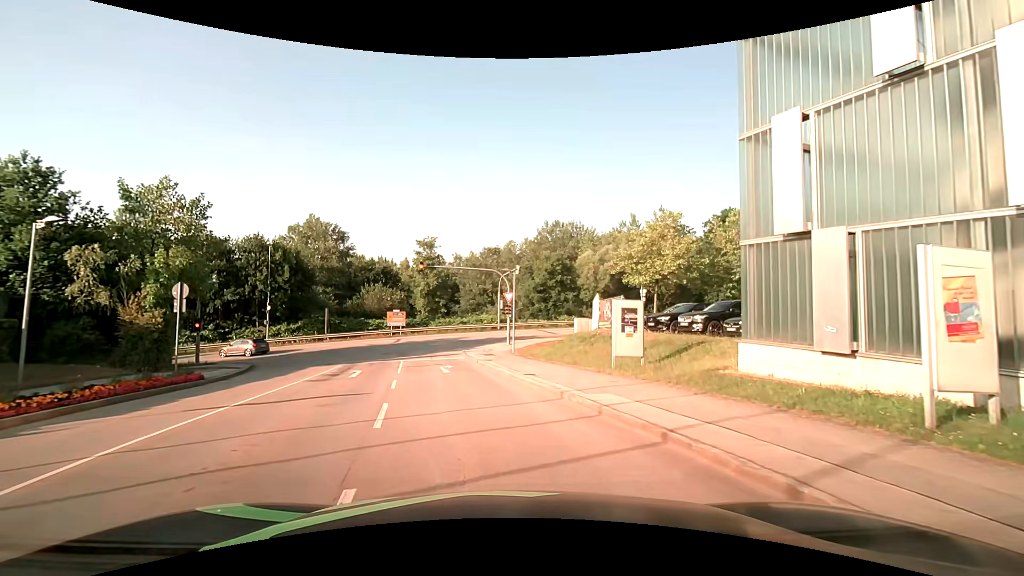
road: residential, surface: asphalt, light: Day
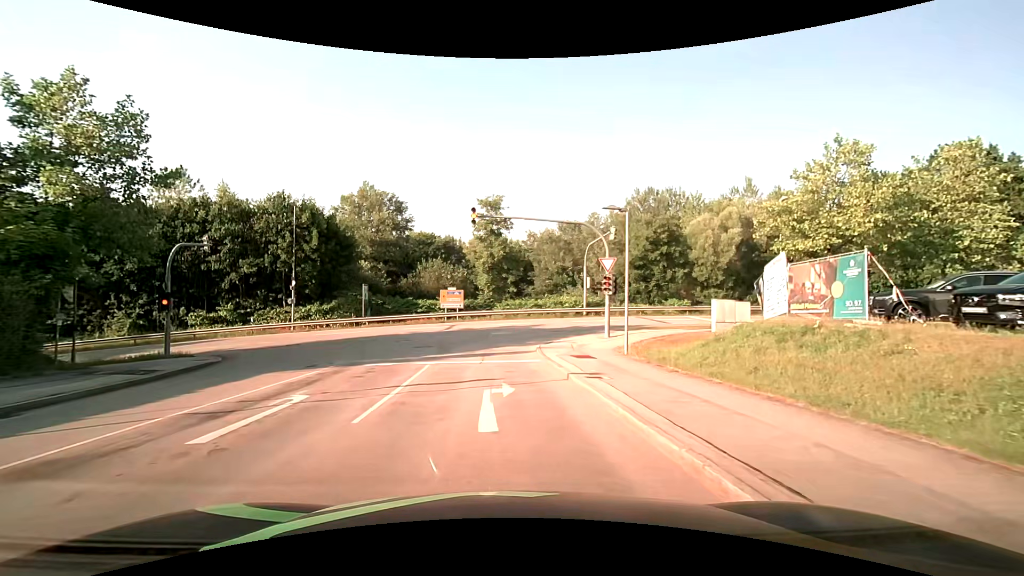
(-0.6, +12.9) m; -9°
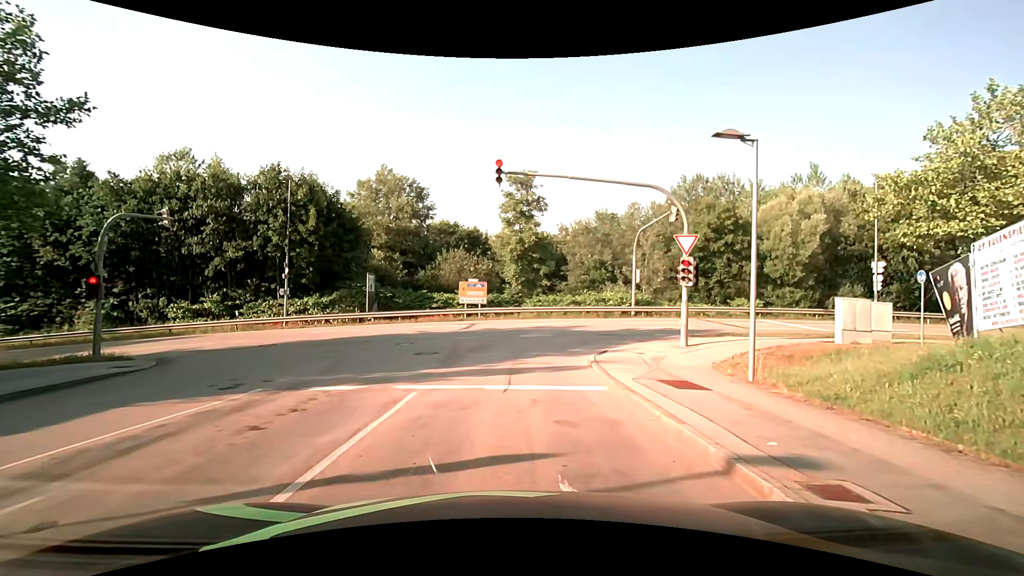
(-0.1, +6.6) m; -1°
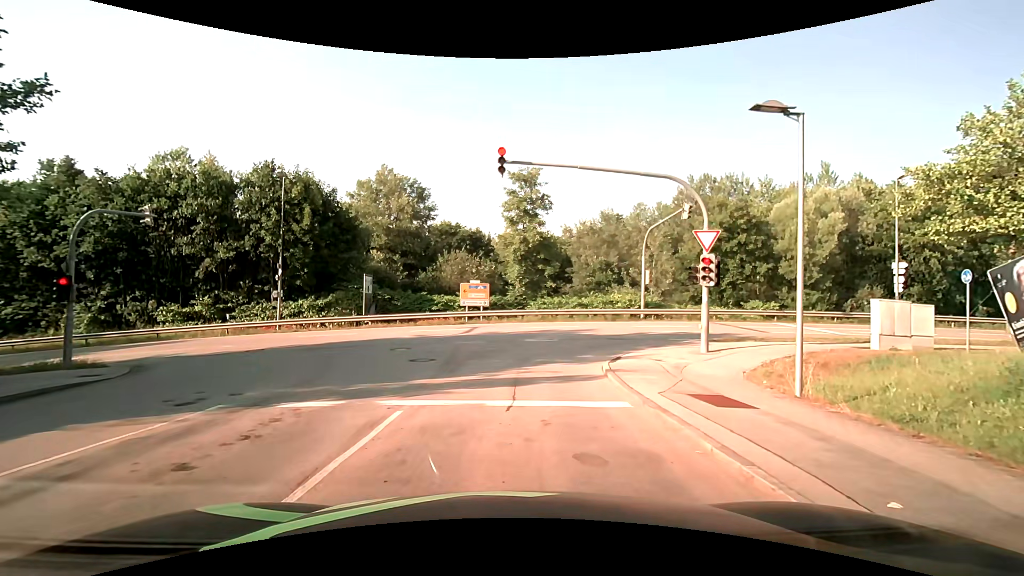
(0.0, +1.4) m; 0°
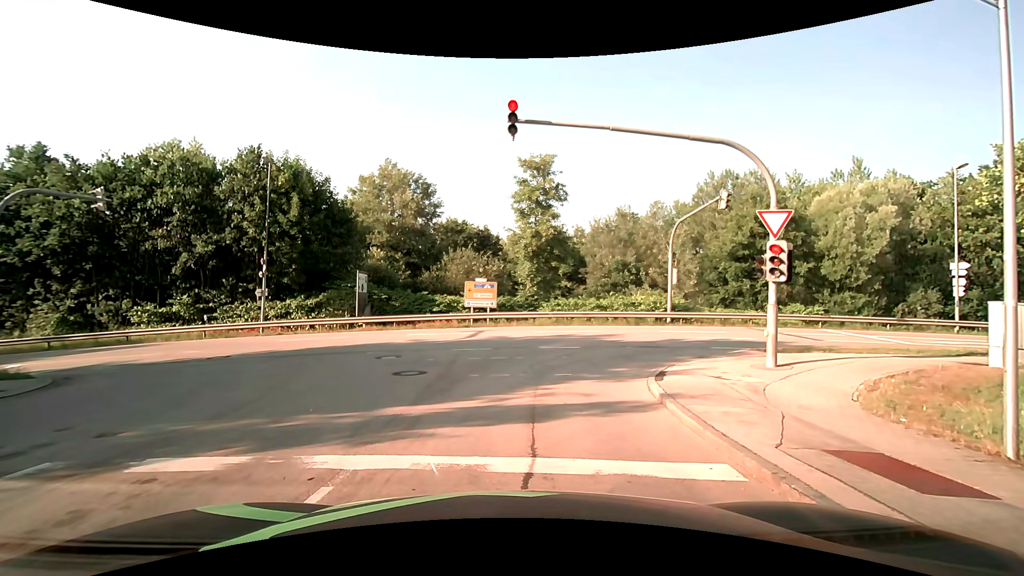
(-0.1, +3.3) m; -3°
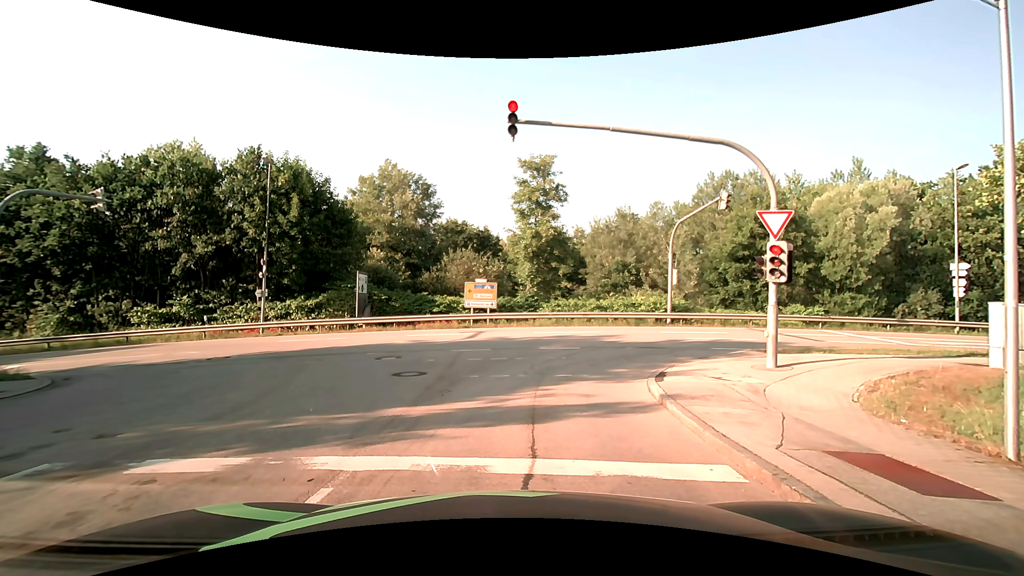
(0.0, +0.1) m; 0°
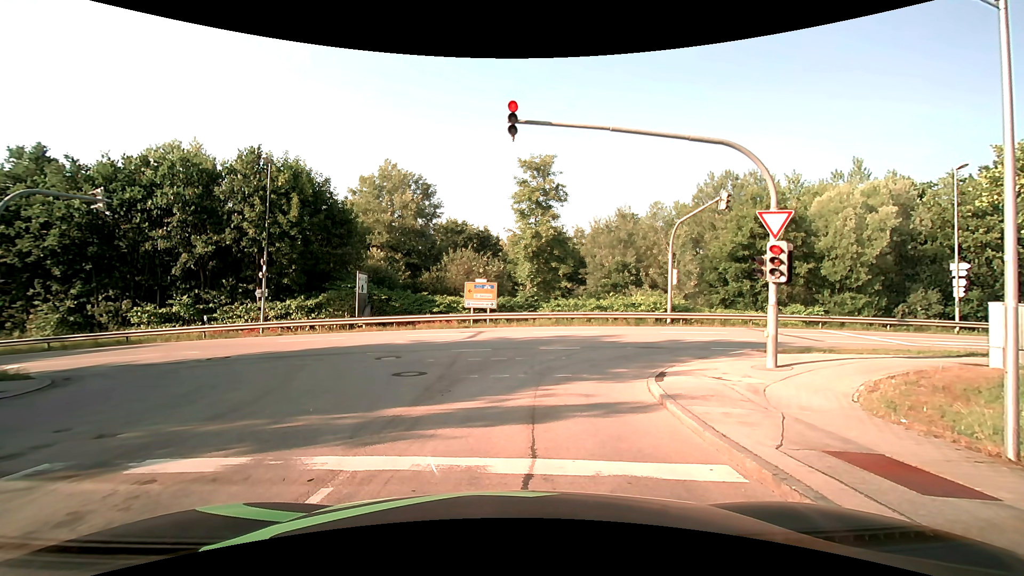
(0.0, 0.0) m; 0°
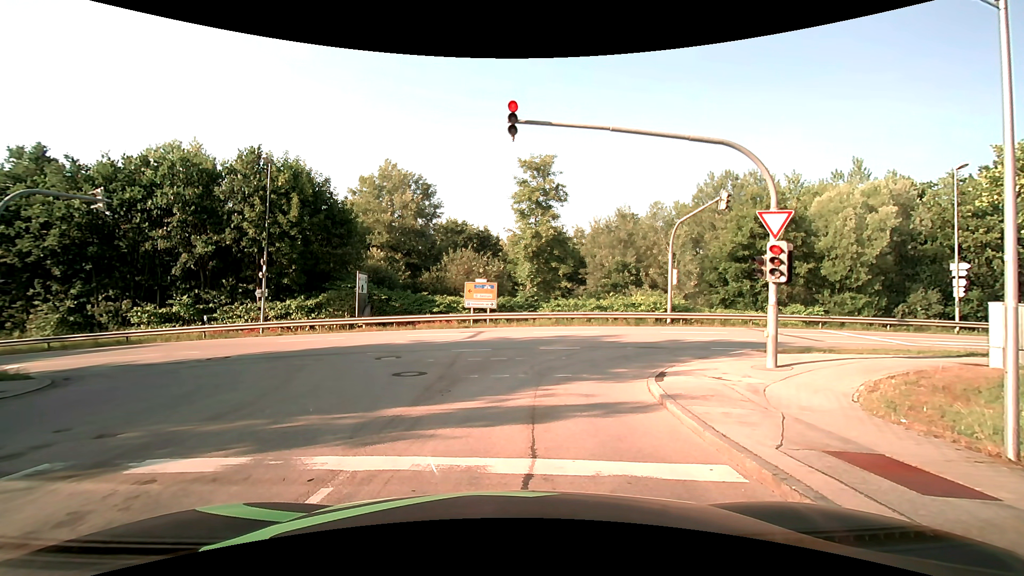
(0.0, 0.0) m; 0°
